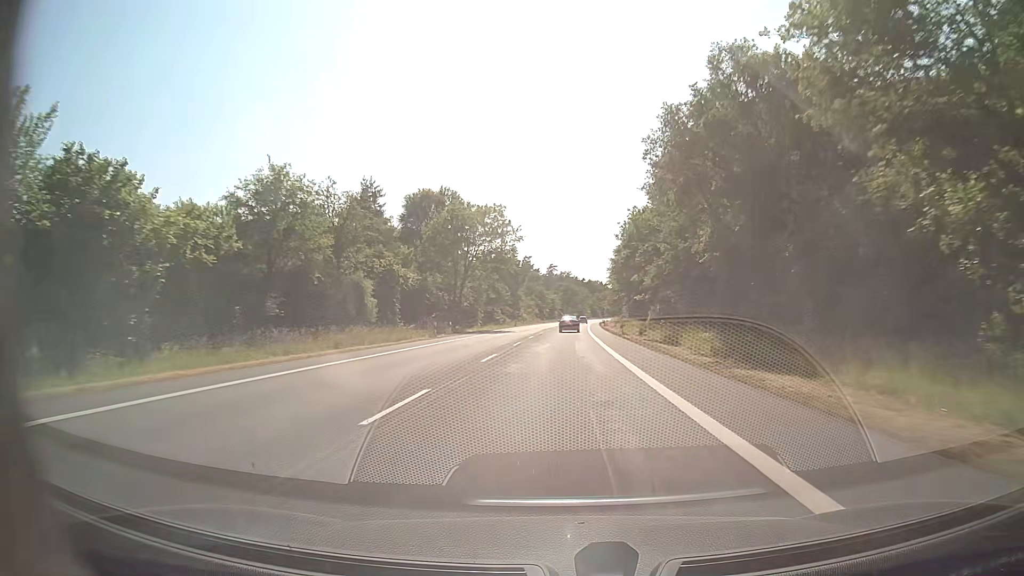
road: secondary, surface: asphalt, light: Day
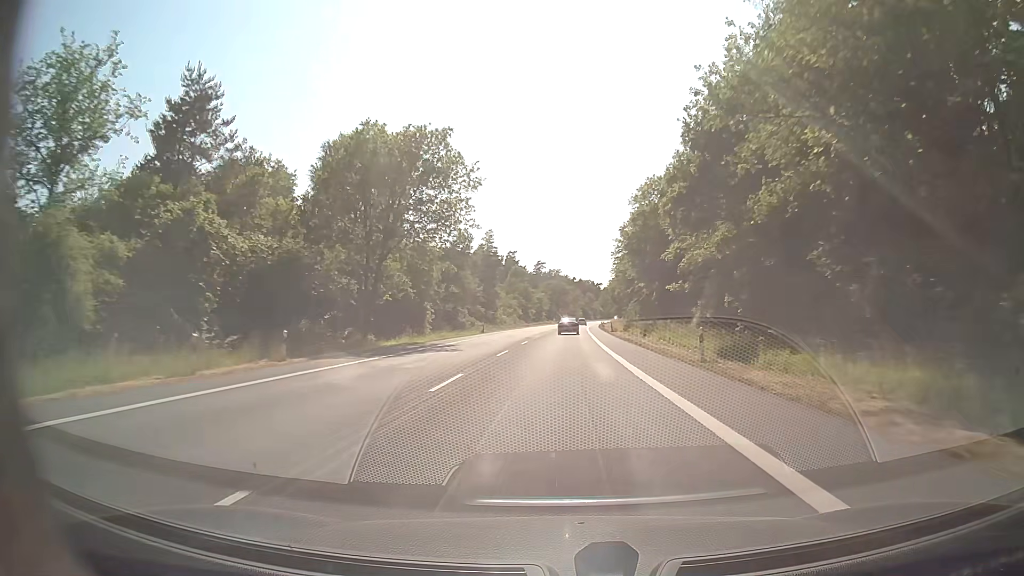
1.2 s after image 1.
(+0.2, +31.6) m; +1°
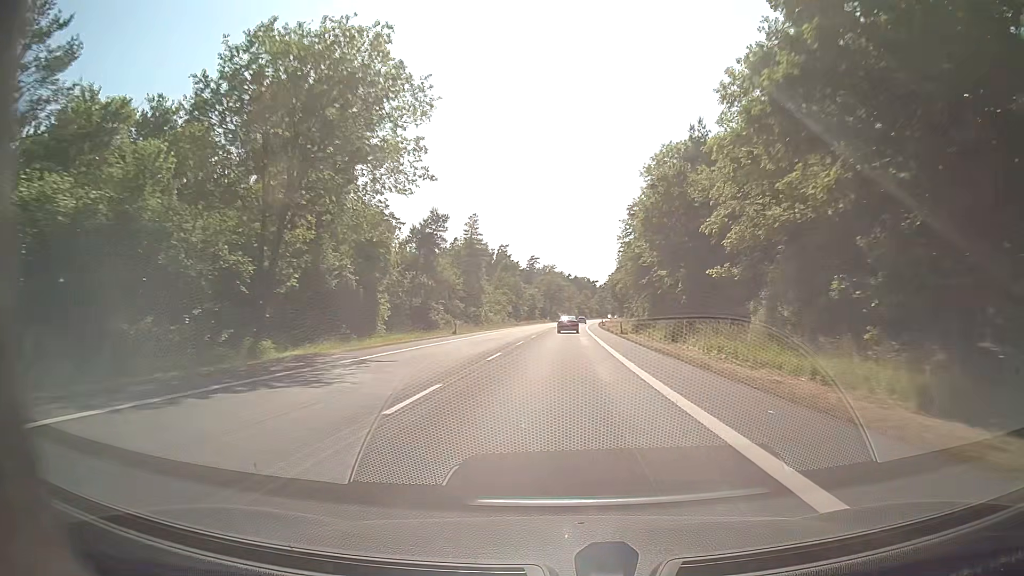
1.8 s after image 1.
(+0.1, +15.8) m; +1°
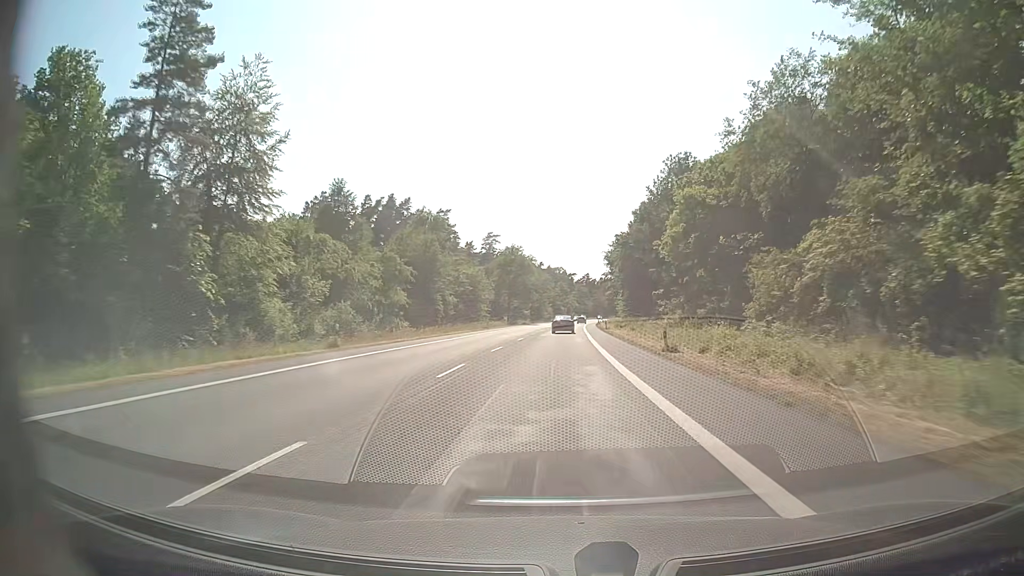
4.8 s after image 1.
(+1.6, +78.9) m; +2°
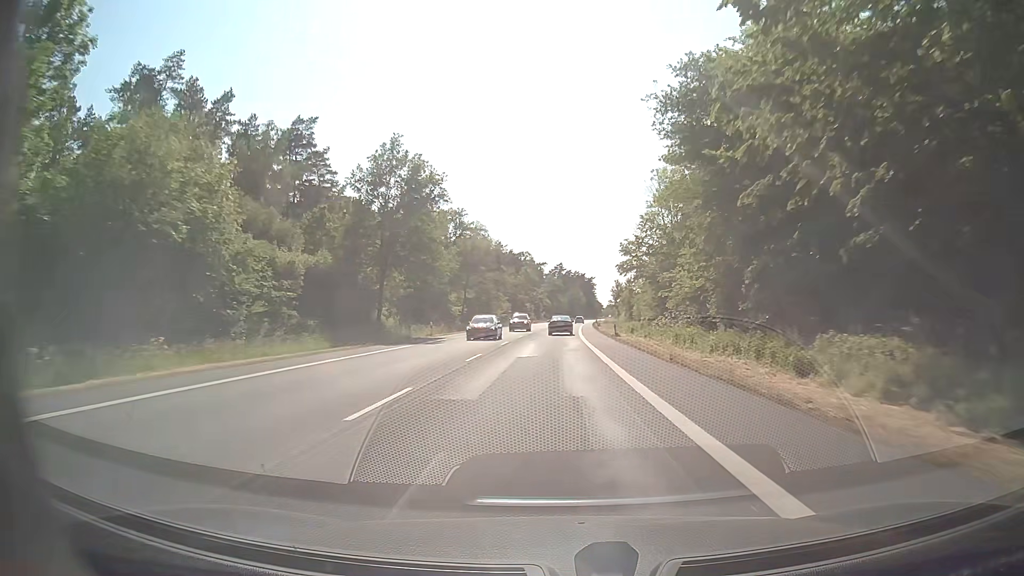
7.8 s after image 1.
(+1.5, +78.7) m; +3°
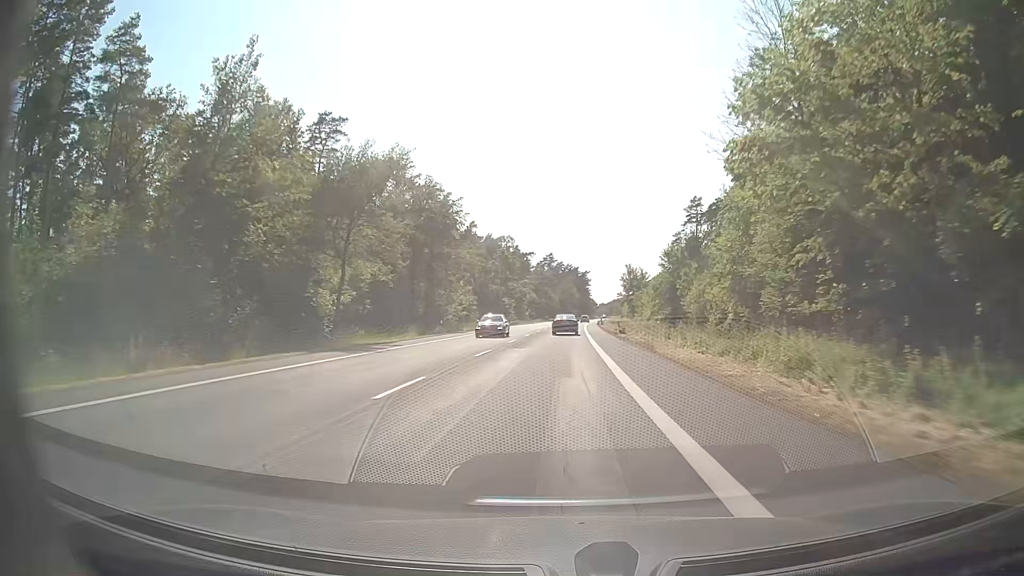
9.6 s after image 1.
(+0.3, +46.2) m; +1°
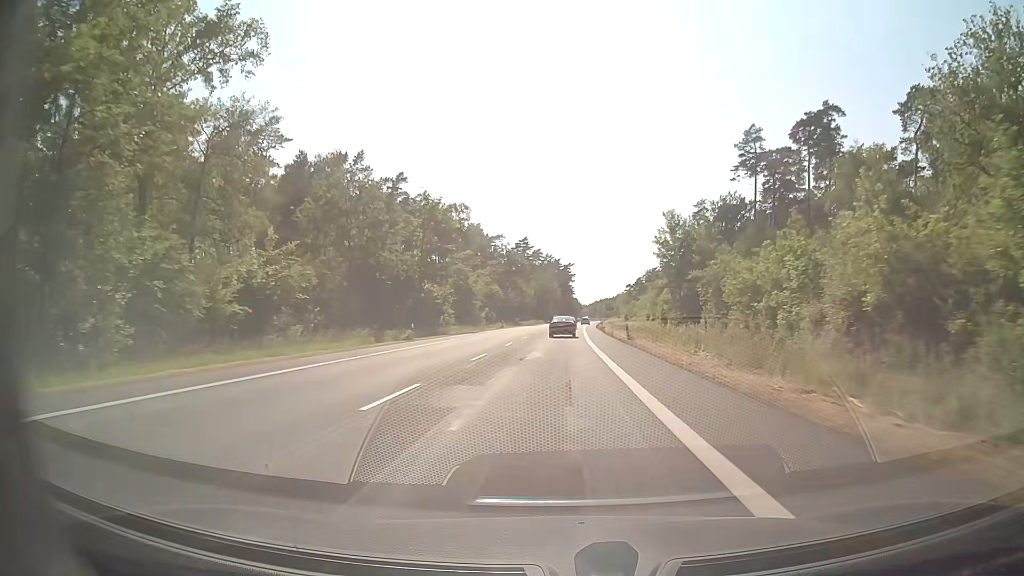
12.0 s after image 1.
(+0.9, +60.2) m; +1°
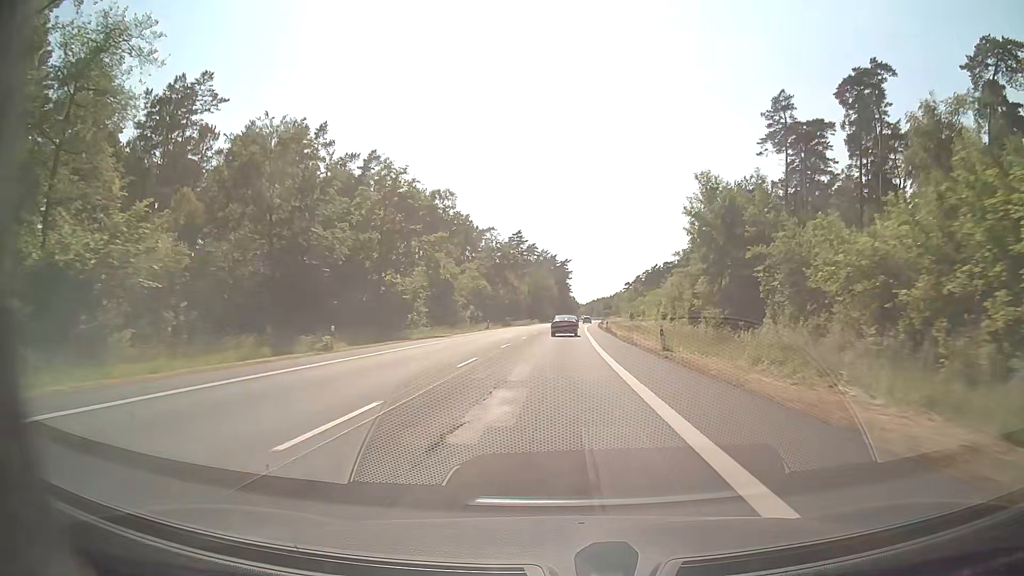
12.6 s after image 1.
(+0.1, +15.0) m; 0°
(0, +10) (0, +20) (0, +30) (0, +40) (+1, +50) (+1, +60) (+1, +70) (+2, +80) (+2, +90) (+3, +100) m
